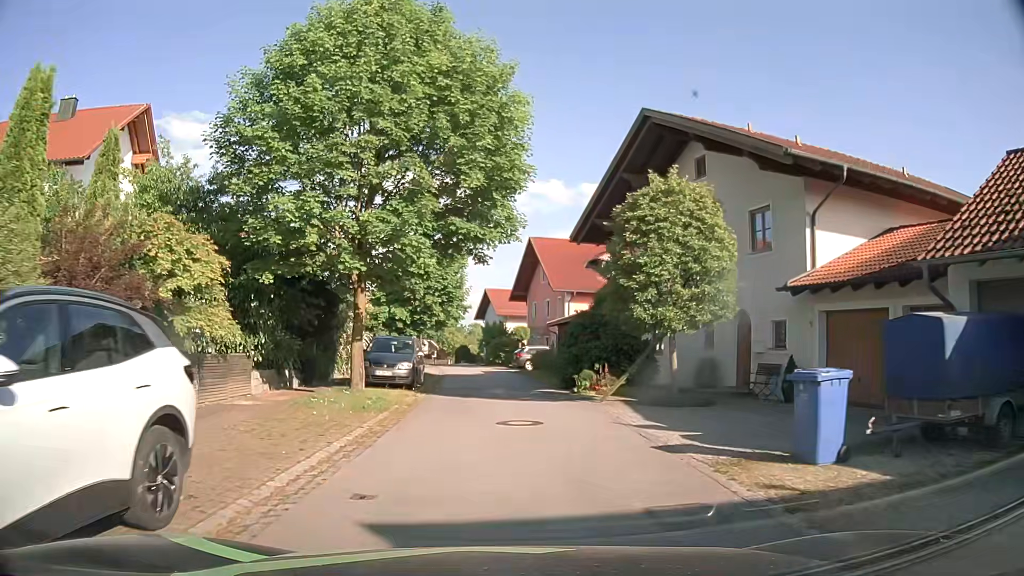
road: residential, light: Day
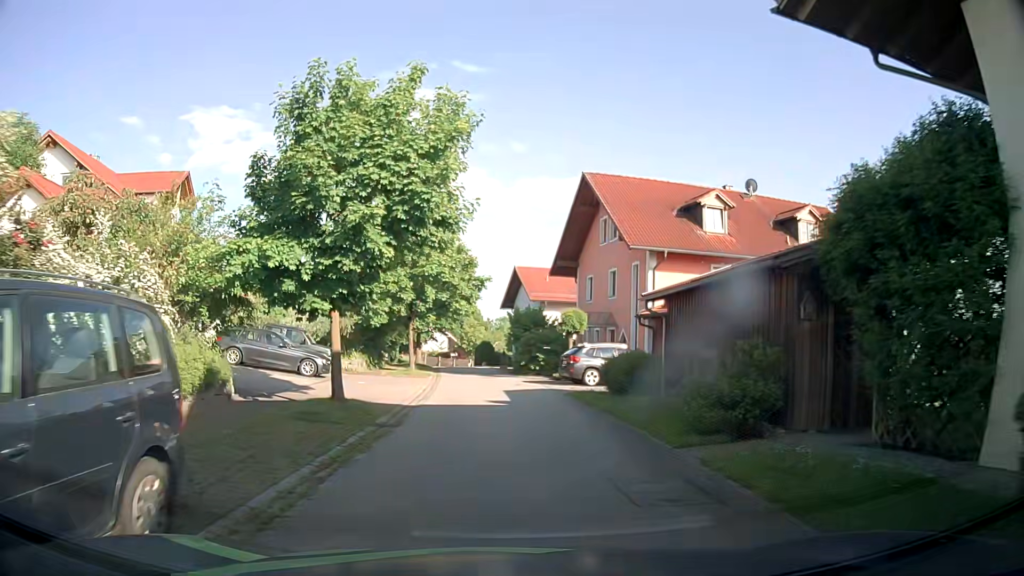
(-0.6, +19.6) m; -3°
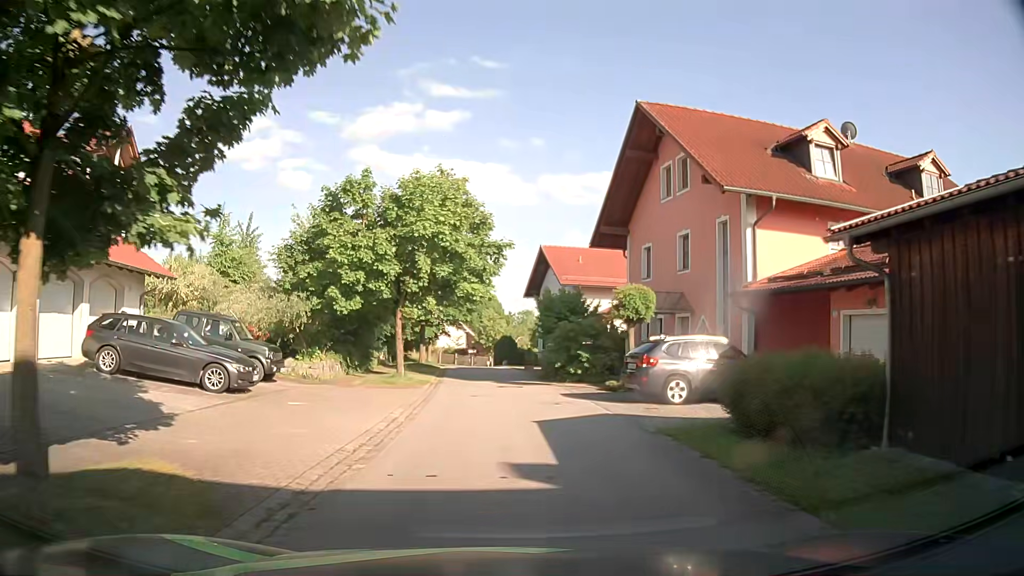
(-0.1, +9.7) m; -1°
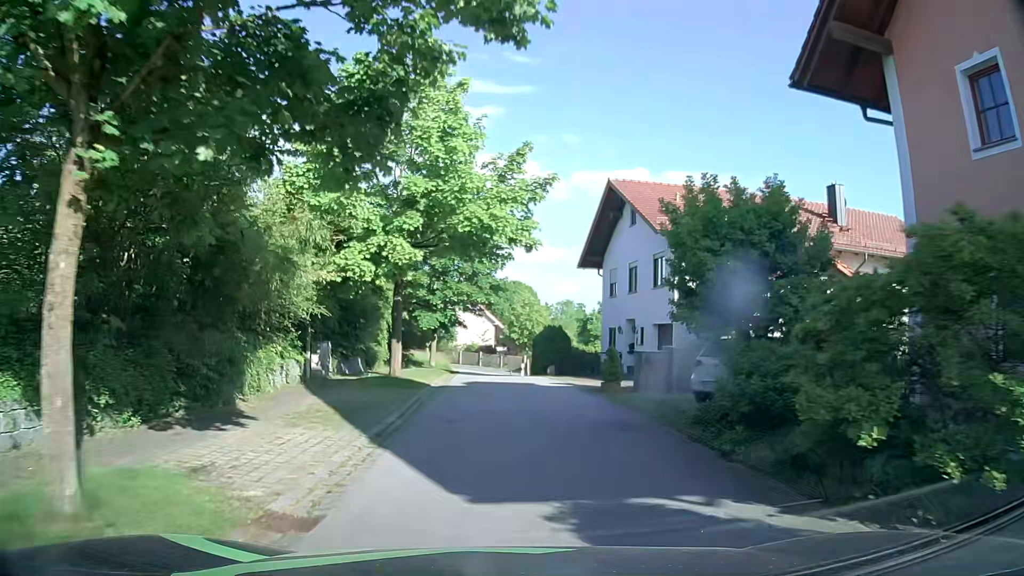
(-0.6, +19.2) m; -3°
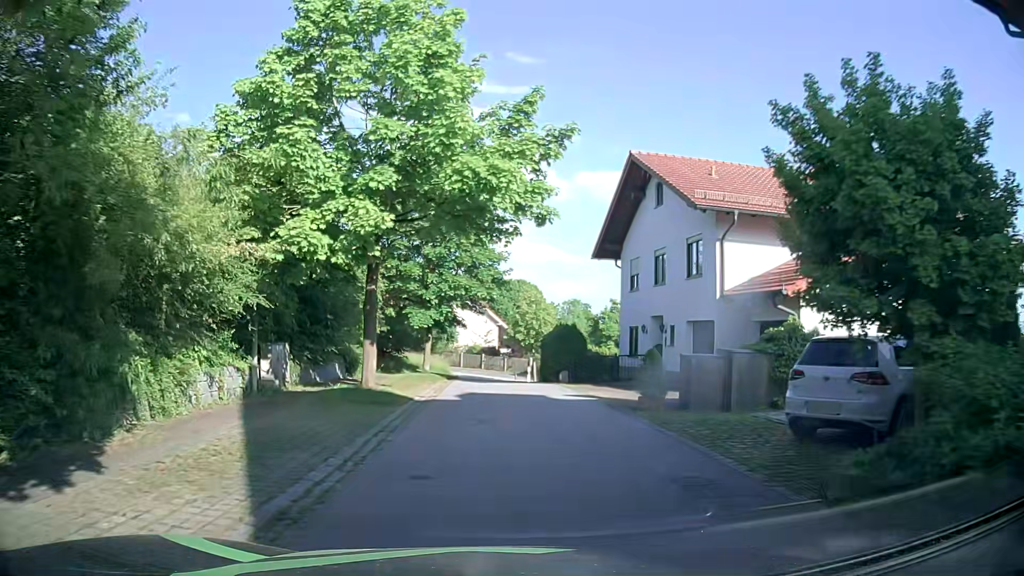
(0.0, +4.5) m; 0°
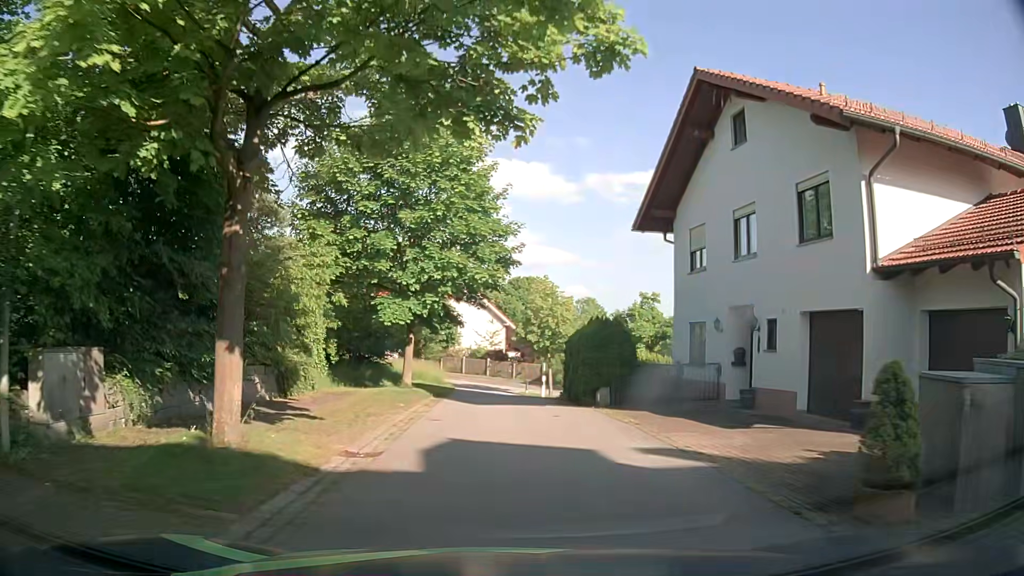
(0.0, +8.5) m; -1°
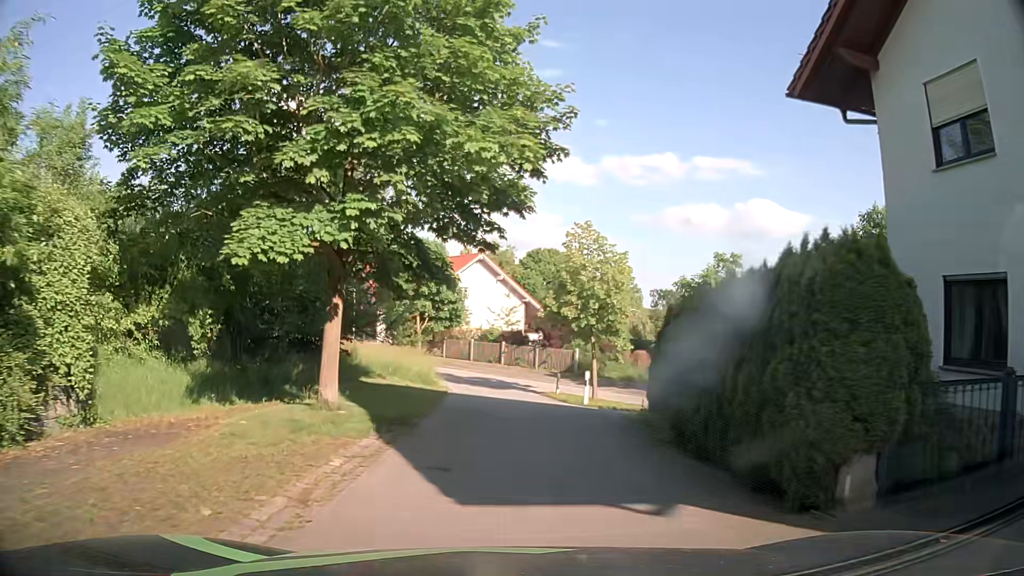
(0.0, +12.2) m; -2°
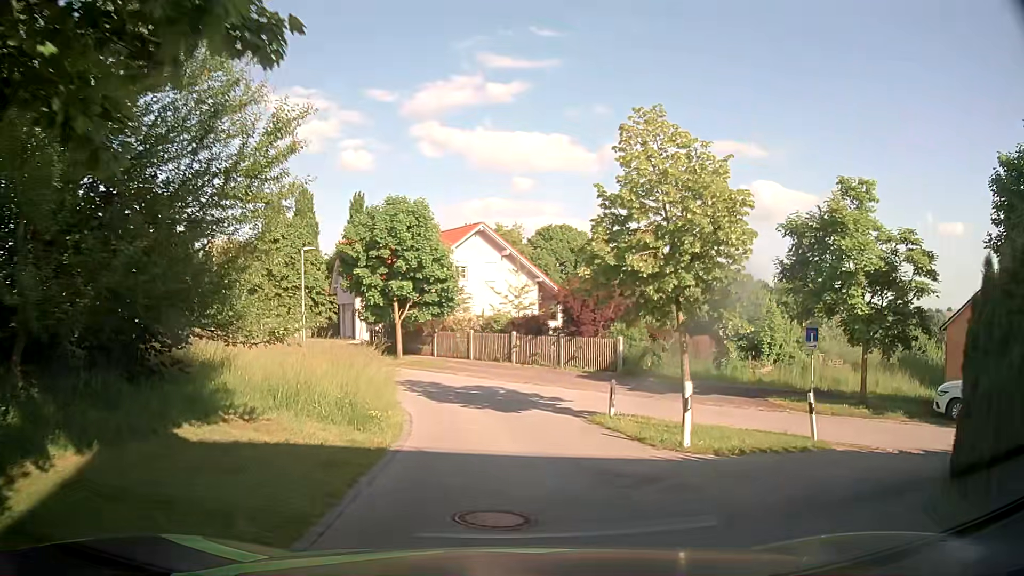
(+0.2, +11.6) m; +2°
(0, +10) (-2, +20) (-6, +29) (-13, +36) (-21, +42) (-29, +47) (-35, +56) (-34, +65) (-27, +72) (-18, +75) m
